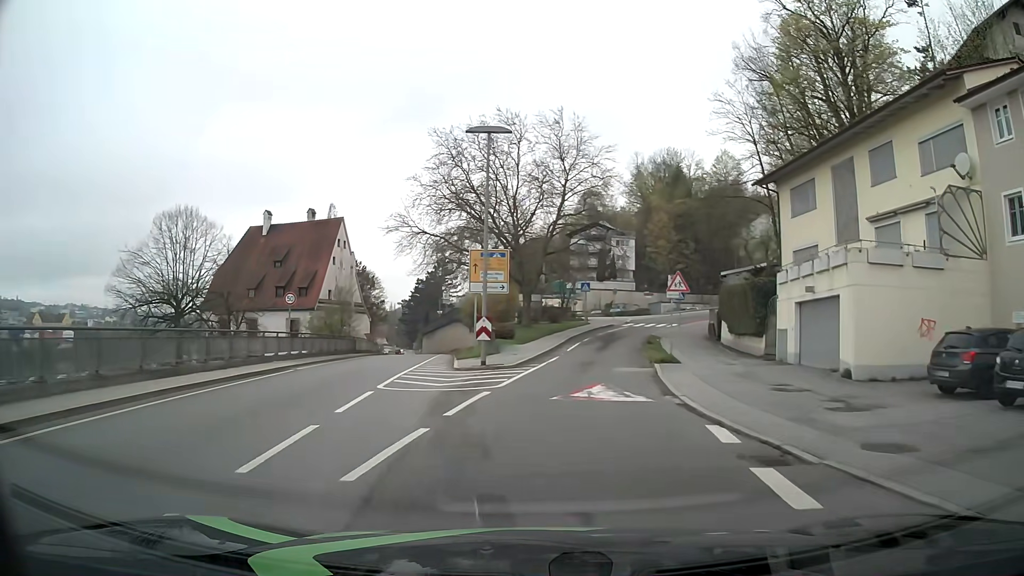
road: primary_link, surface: asphalt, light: Day
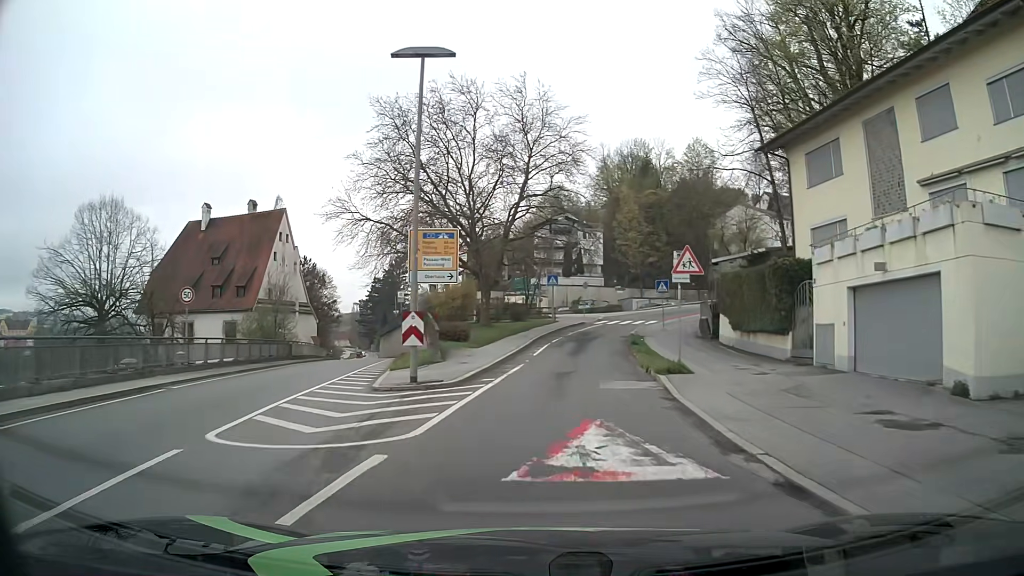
(+0.2, +6.9) m; +3°
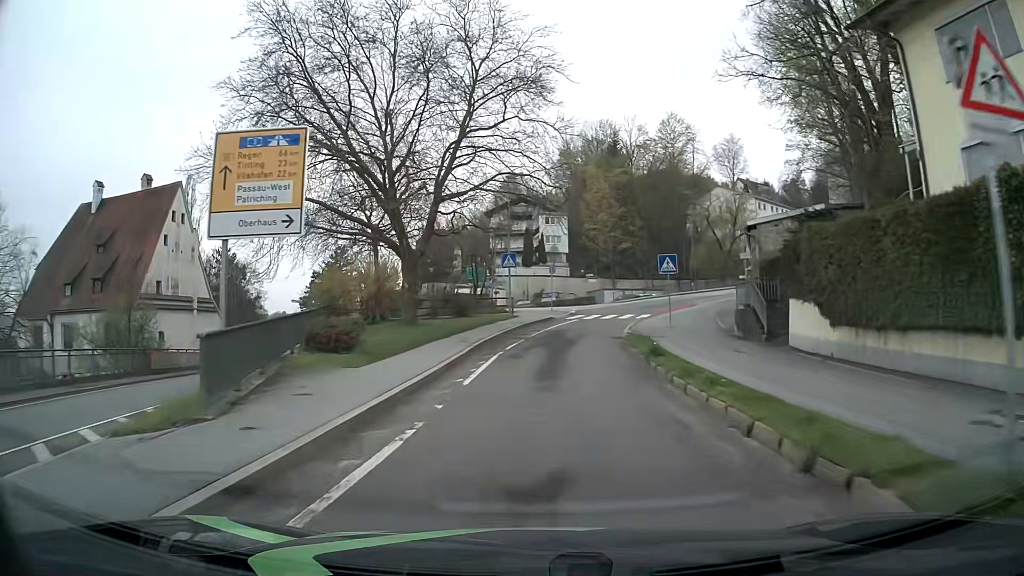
(+0.3, +13.8) m; +3°
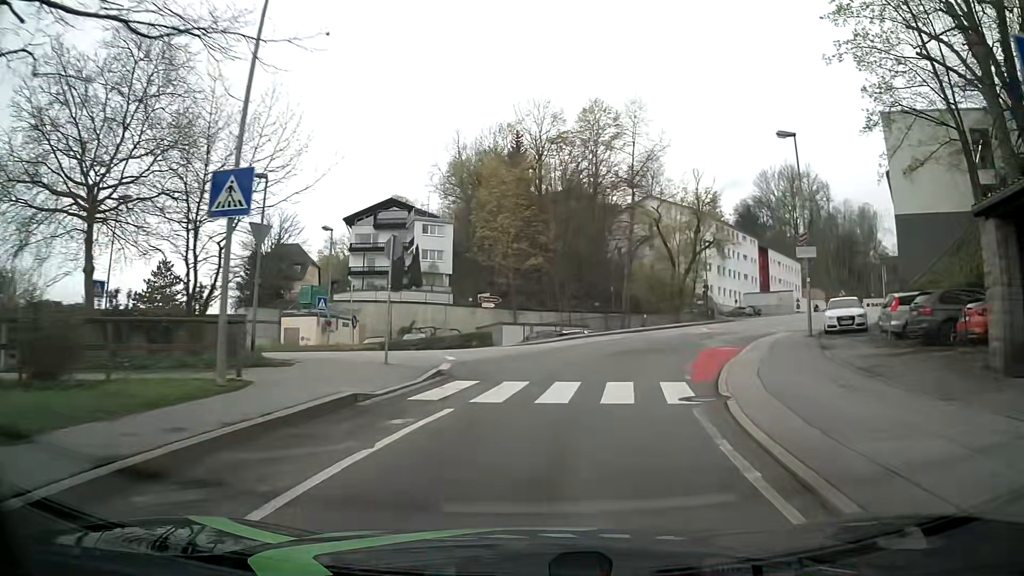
(+1.6, +27.3) m; +10°
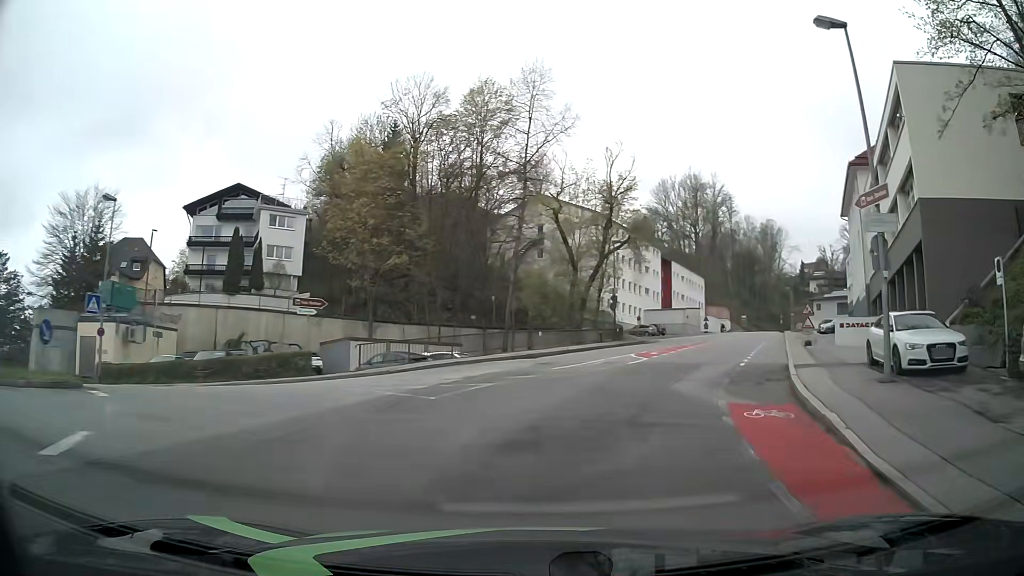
(+0.9, +13.3) m; +9°
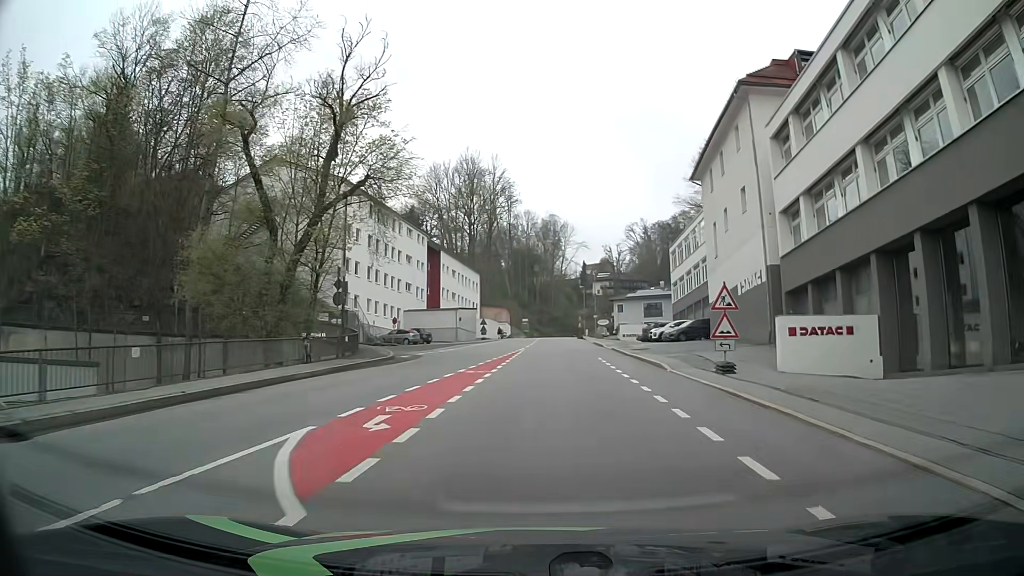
(+3.8, +19.8) m; +20°
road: tertiary
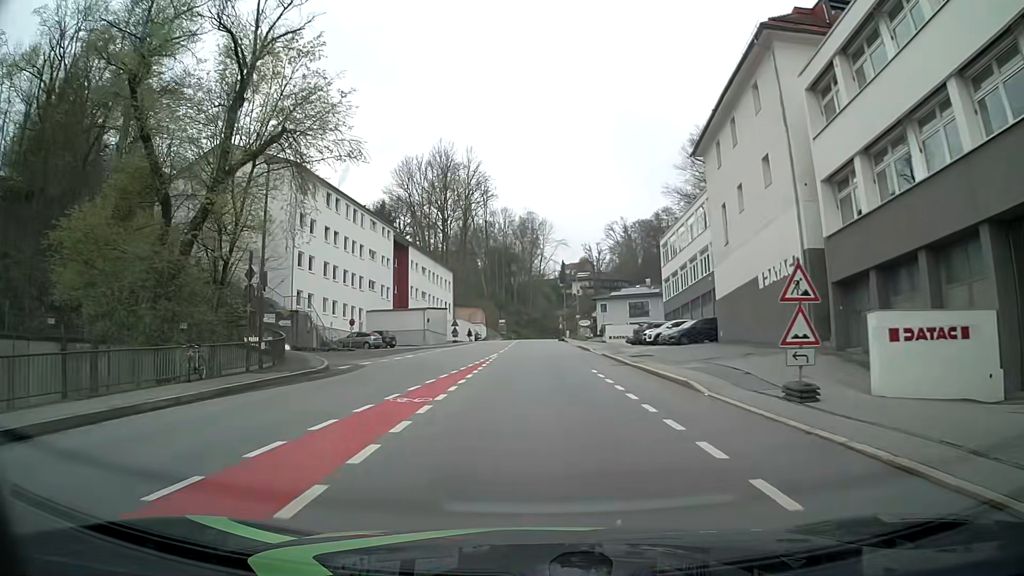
(+0.2, +7.1) m; +3°
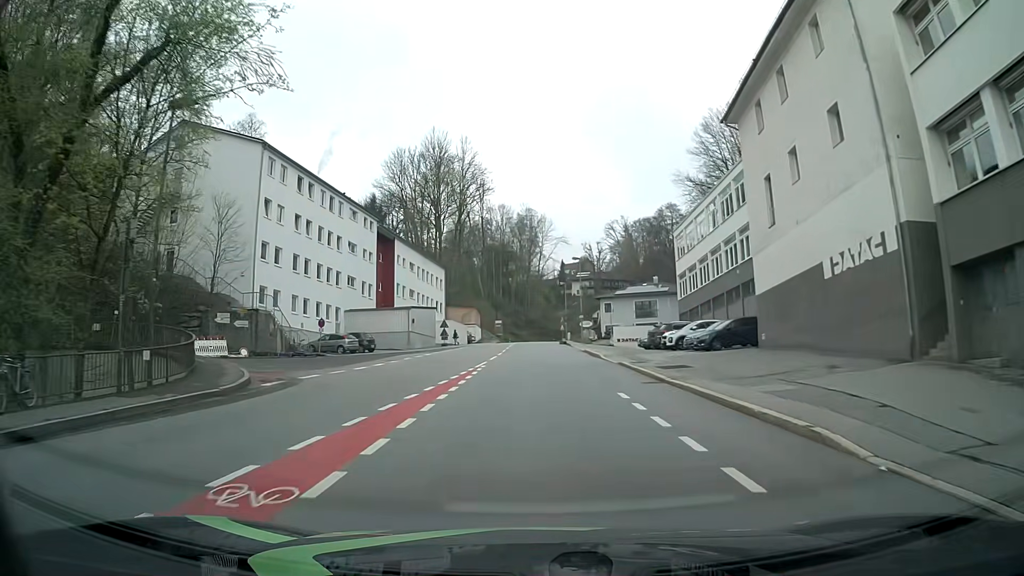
(-0.1, +7.3) m; 0°
(0, +10) (0, +20) (0, +30) (0, +40) (0, +50) (0, +60) (0, +70) (0, +80) (0, +90) (0, +100) m
